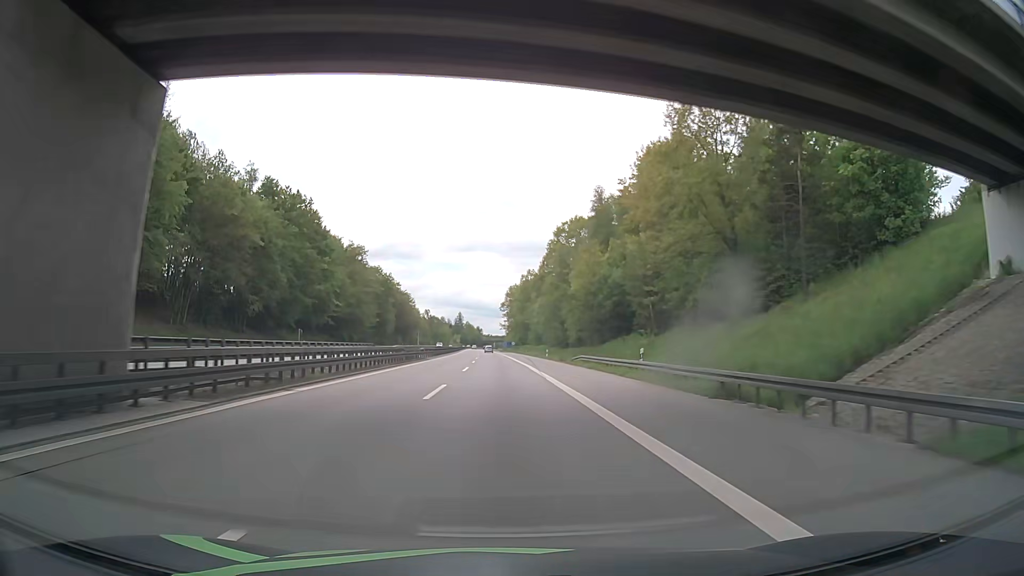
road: motorway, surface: asphalt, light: Day
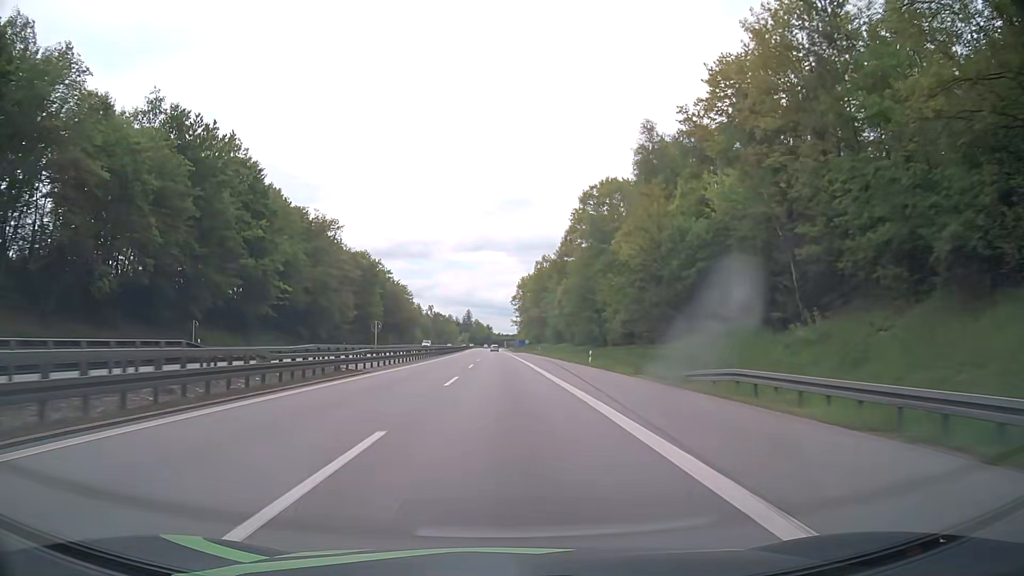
(-0.1, +31.6) m; -1°
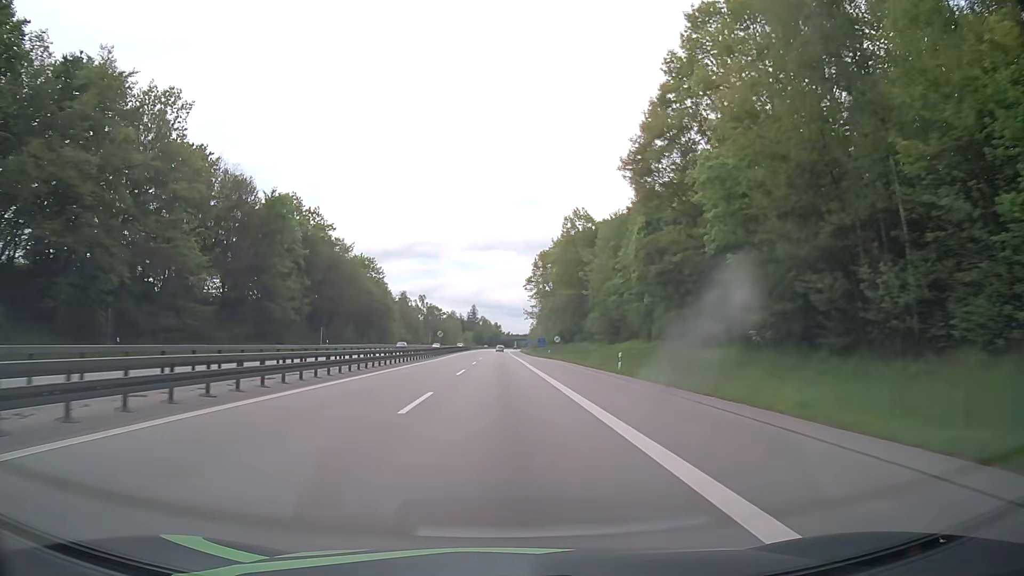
(-0.4, +63.2) m; -1°
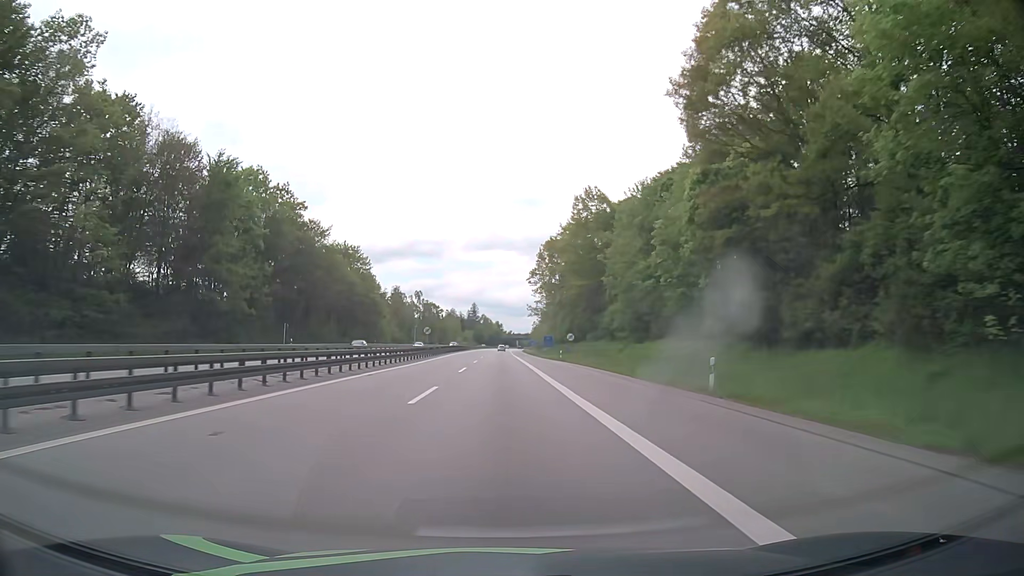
(0.0, +15.8) m; 0°
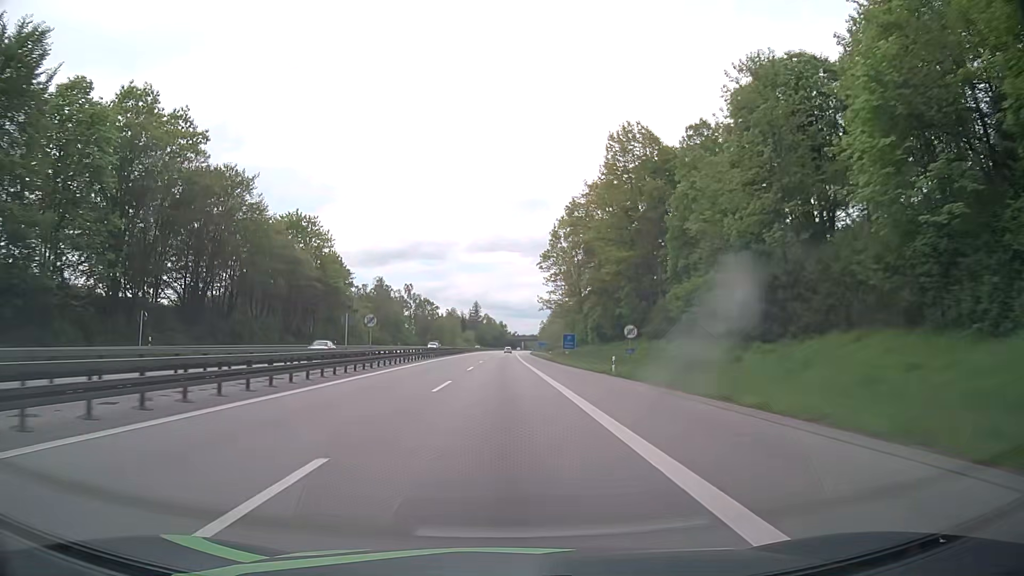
(-0.1, +31.7) m; -1°
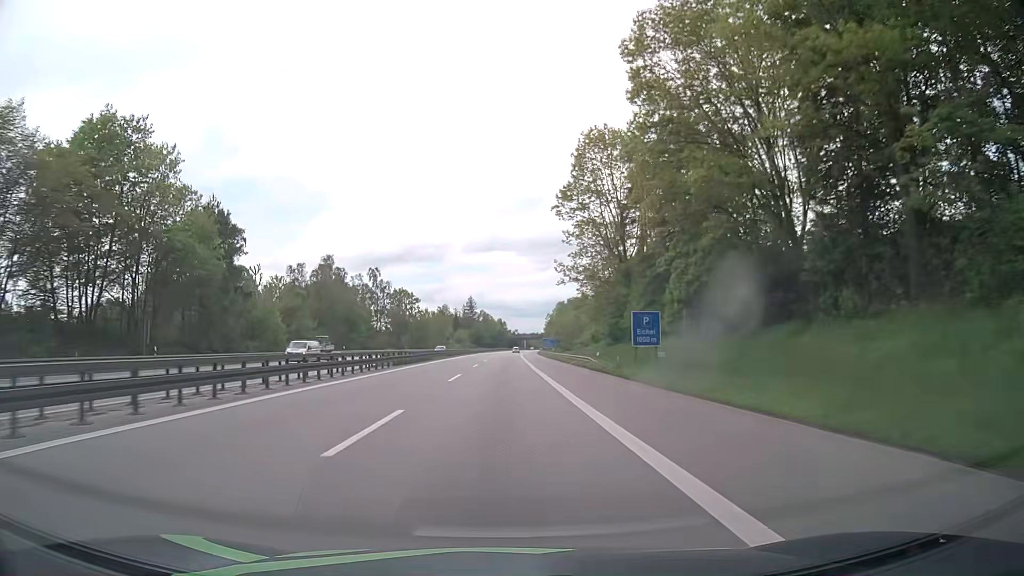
(+0.2, +48.6) m; +1°
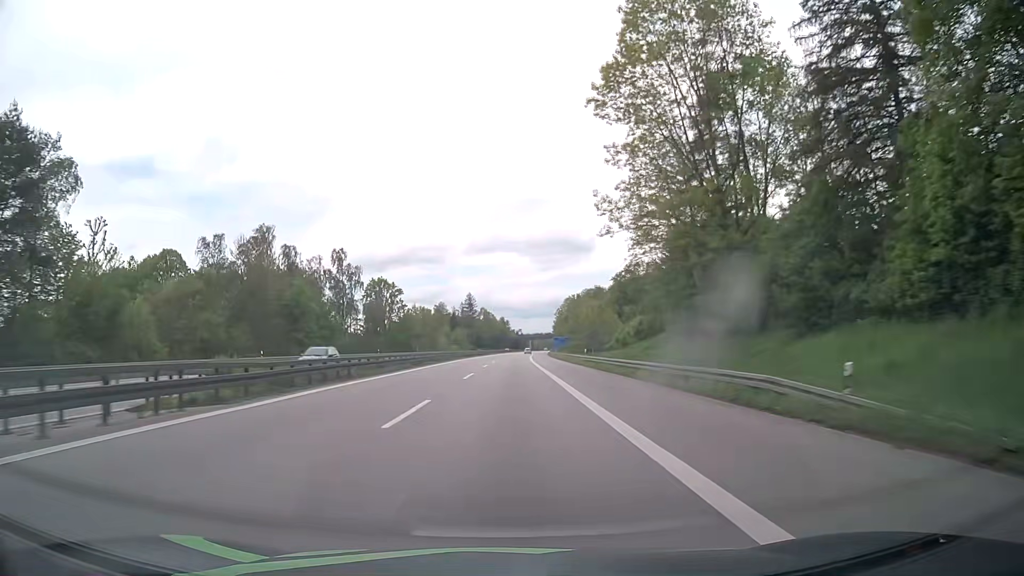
(-0.2, +33.6) m; -1°
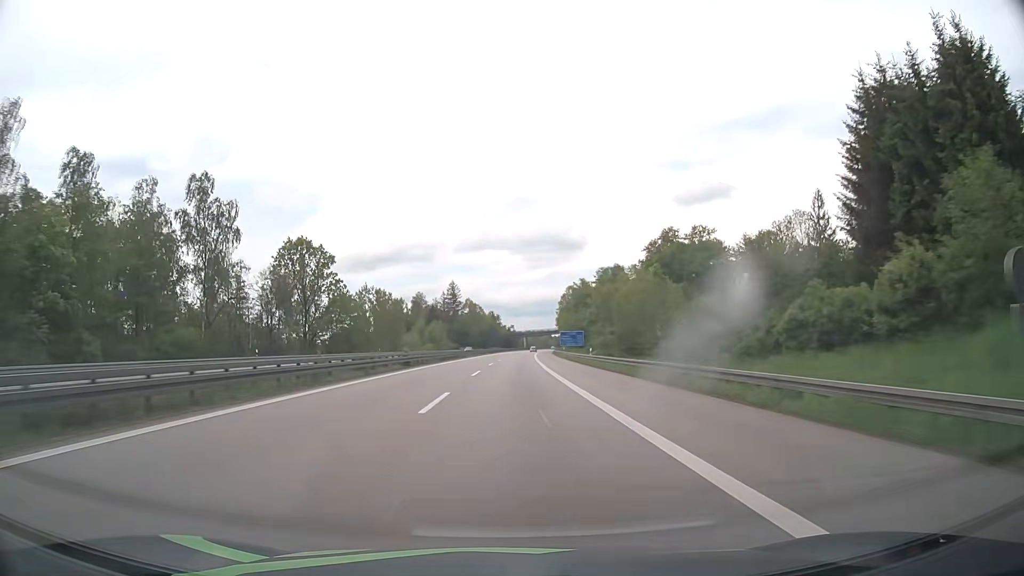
(+0.3, +52.2) m; +1°
(0, +10) (0, +20) (0, +30) (0, +40) (0, +50) (+1, +60) (+1, +70) (+1, +80) (+2, +90) (+2, +100) m
